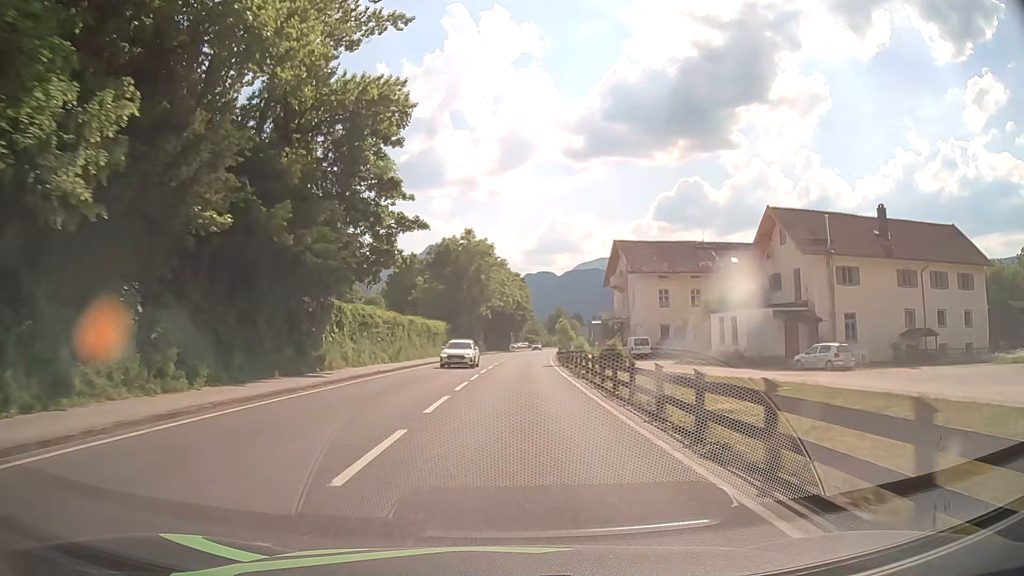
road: primary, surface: asphalt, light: Day
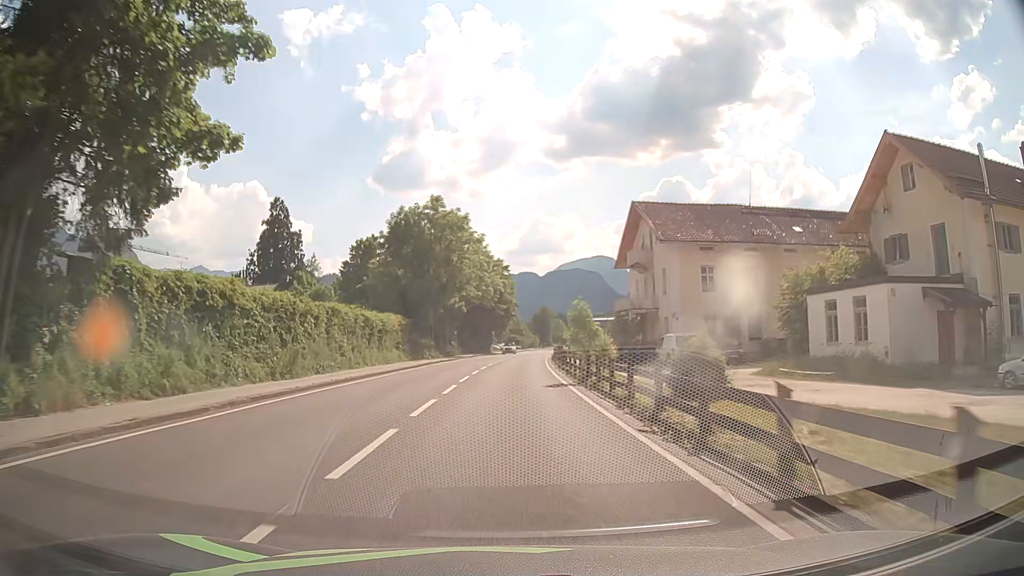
(+0.1, +18.3) m; +1°
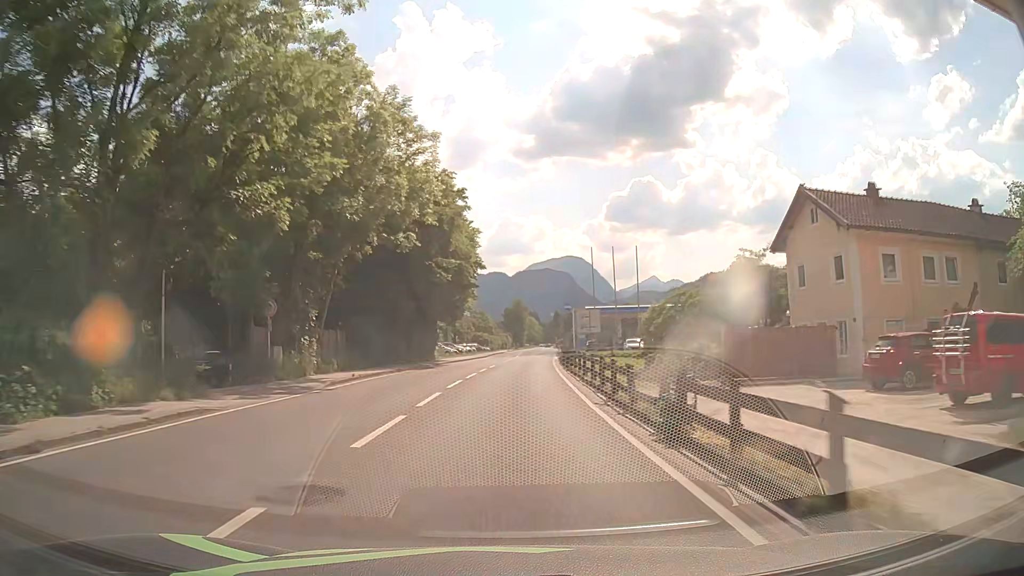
(+0.9, +45.9) m; +2°
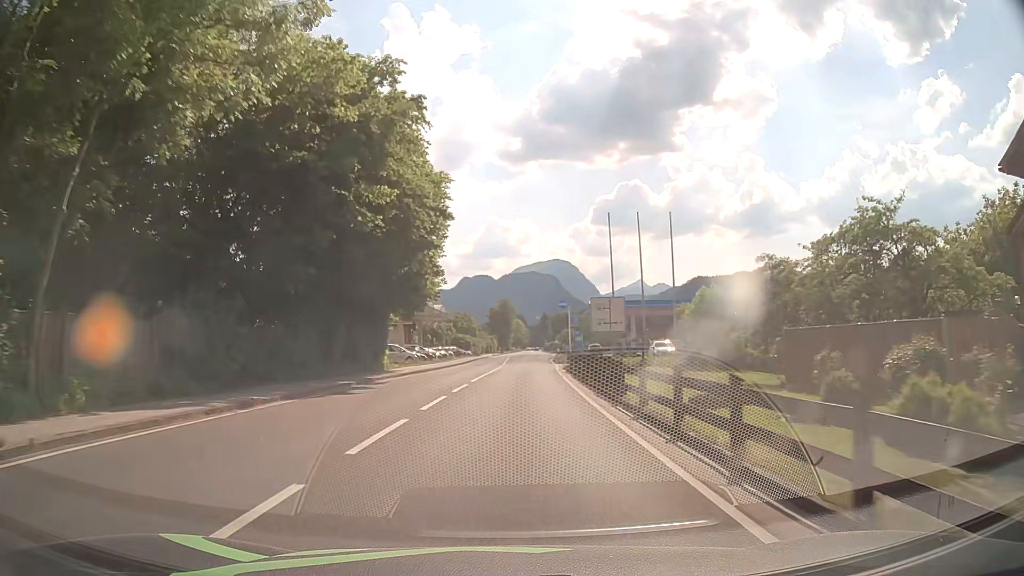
(+0.2, +18.3) m; +1°
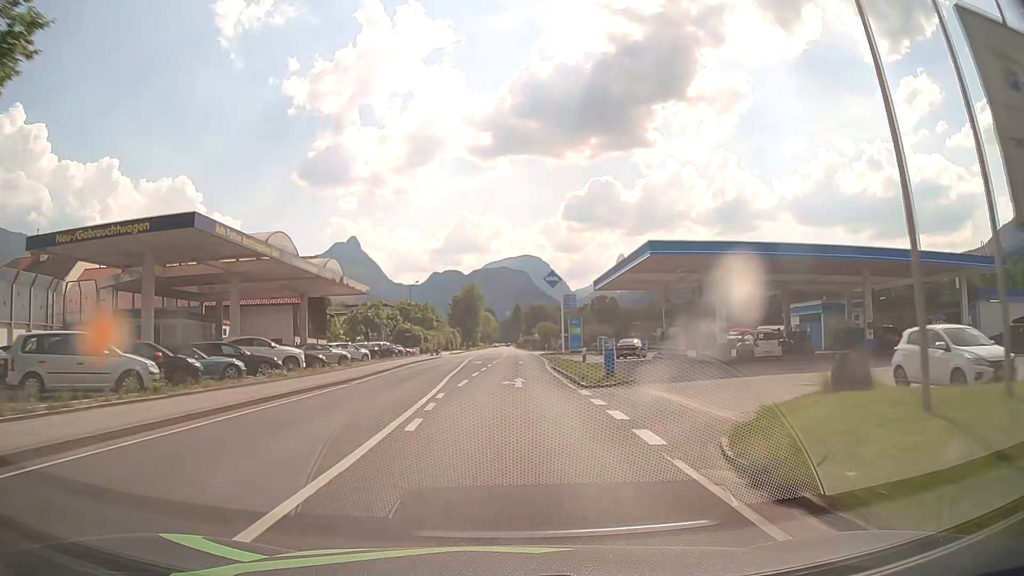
(+1.0, +36.6) m; +3°
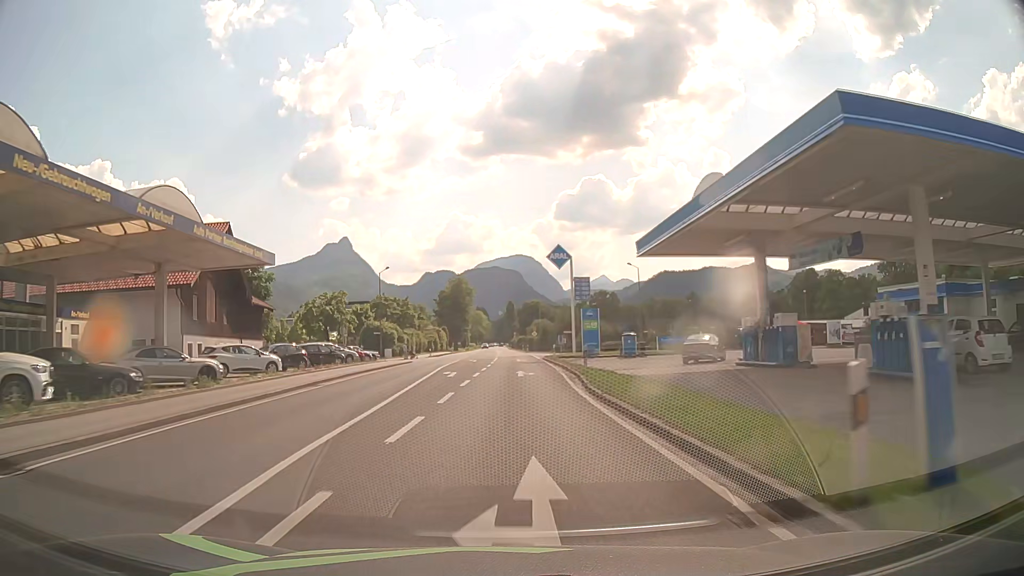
(+0.1, +18.4) m; +1°
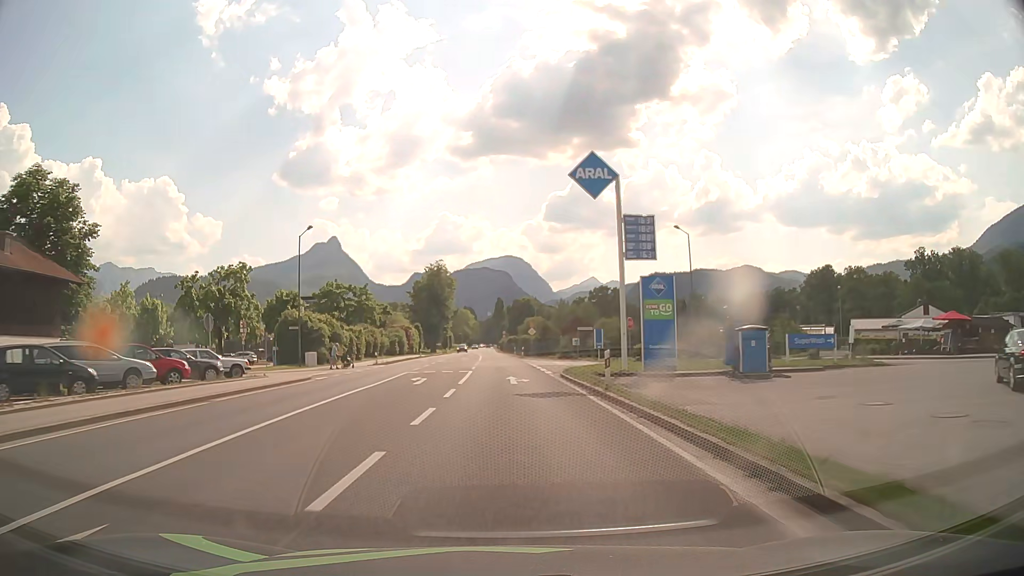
(+0.2, +27.5) m; +1°
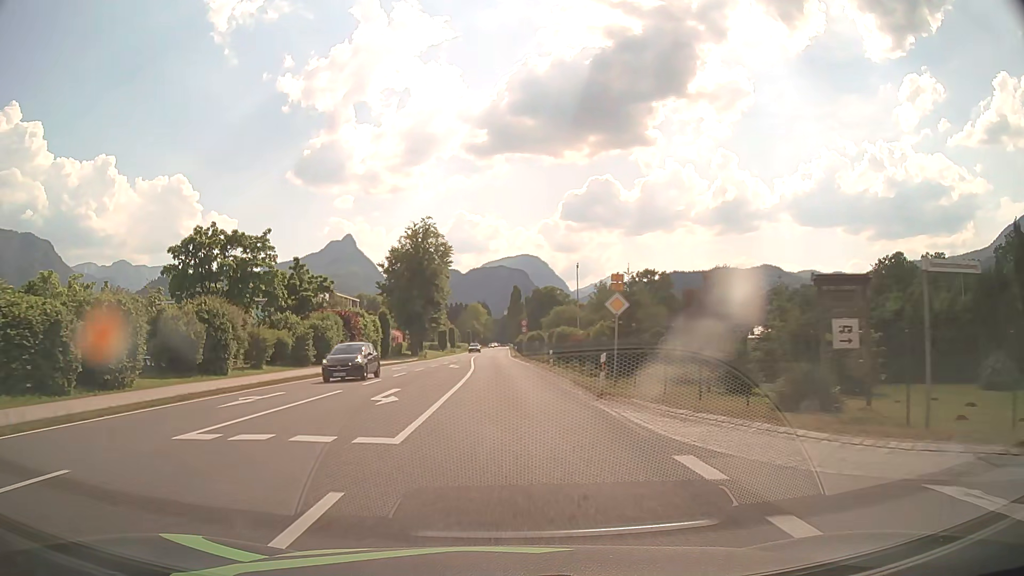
(-0.5, +45.9) m; -1°
(0, +10) (0, +20) (0, +30) (-1, +40) (-1, +50) (-1, +60) (-1, +70) (-2, +80) (-2, +90) (-2, +100) m
